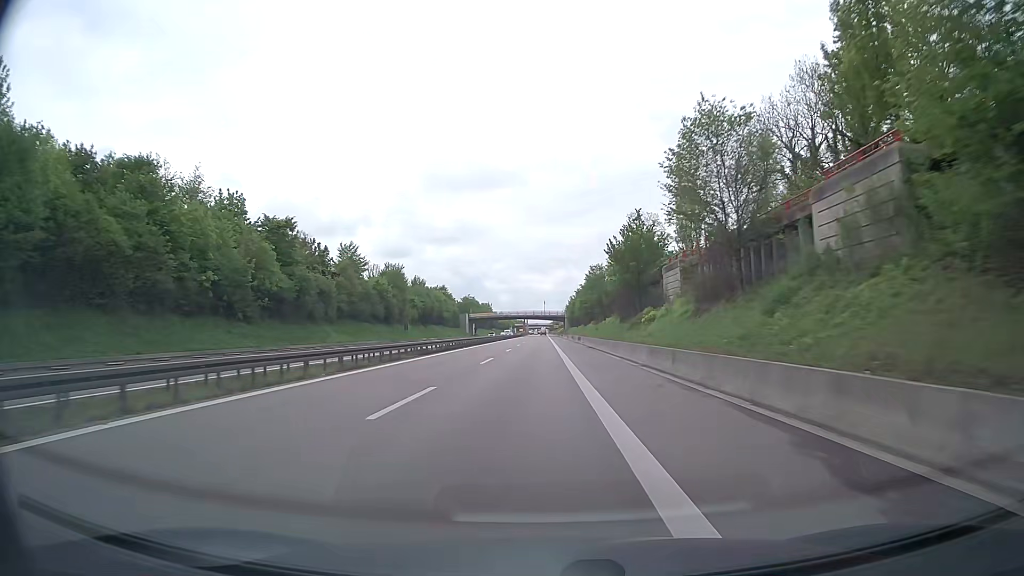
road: trunk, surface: asphalt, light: Day
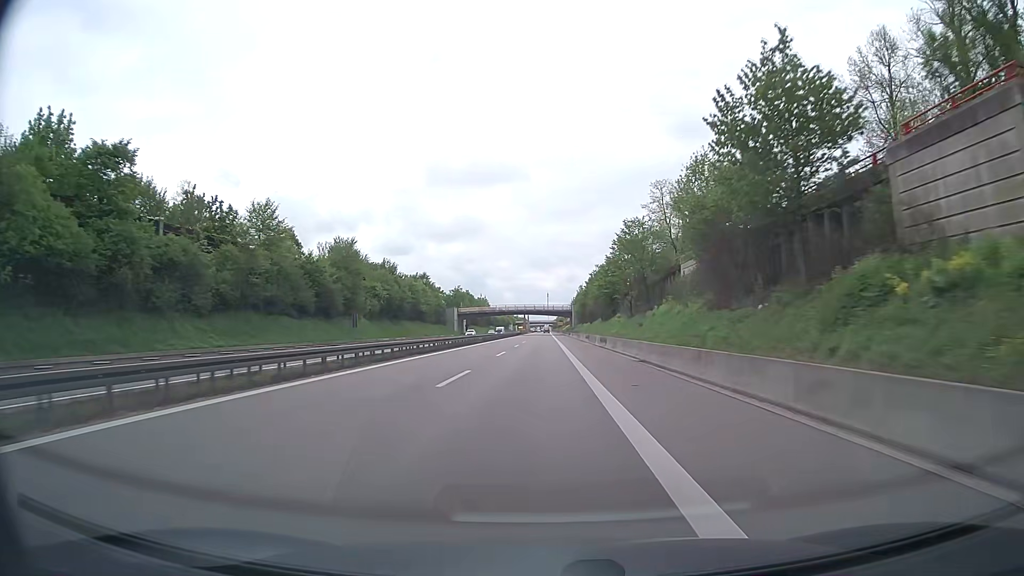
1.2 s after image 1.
(-0.1, +30.7) m; 0°
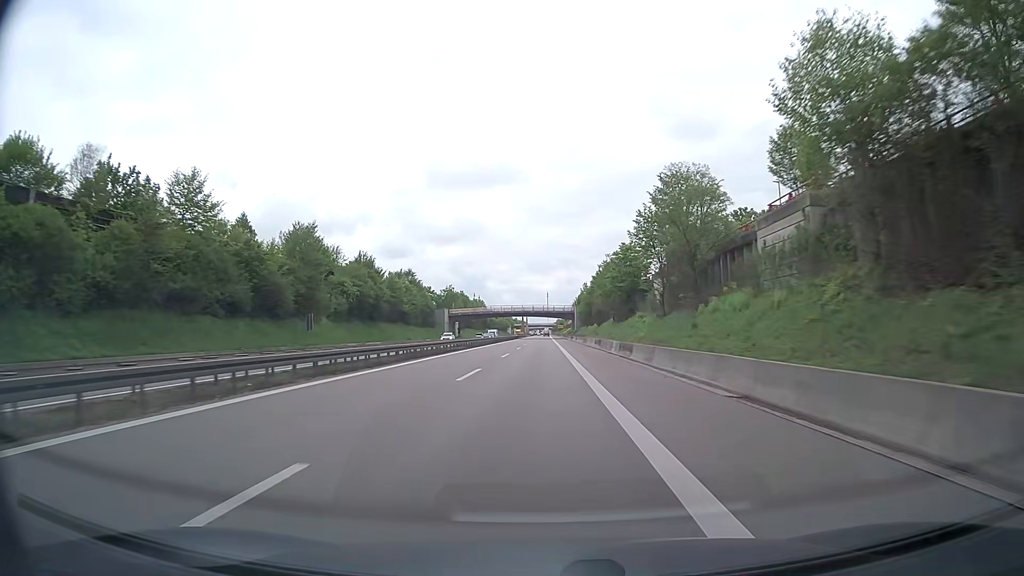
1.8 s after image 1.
(0.0, +15.1) m; 0°
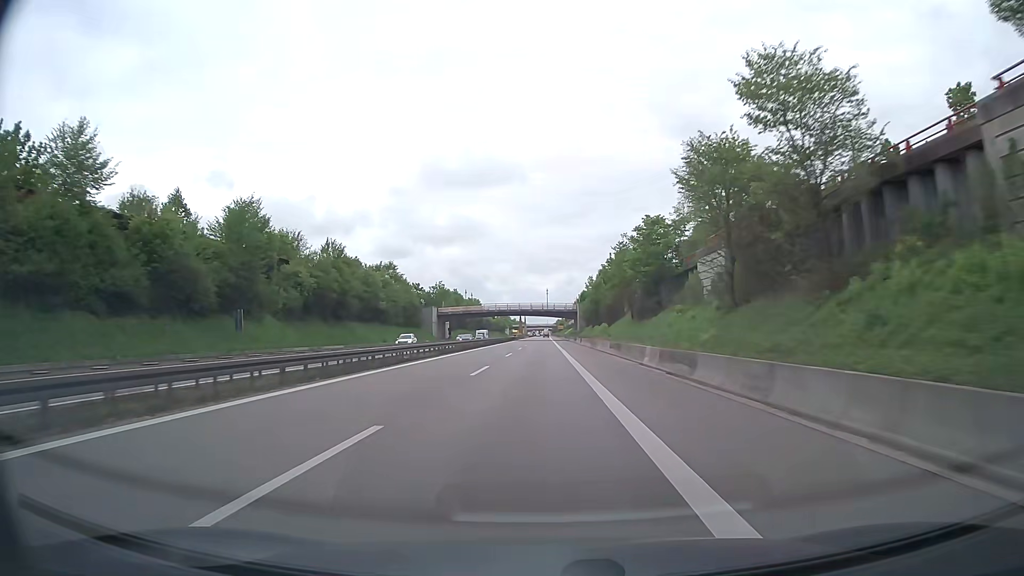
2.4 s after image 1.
(0.0, +15.2) m; 0°
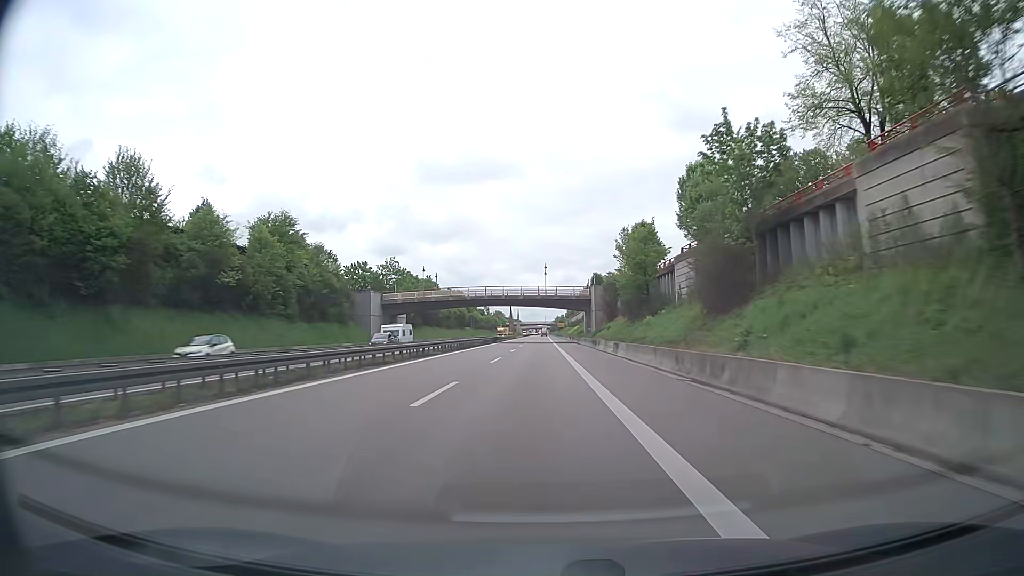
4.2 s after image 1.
(+0.3, +45.9) m; 0°
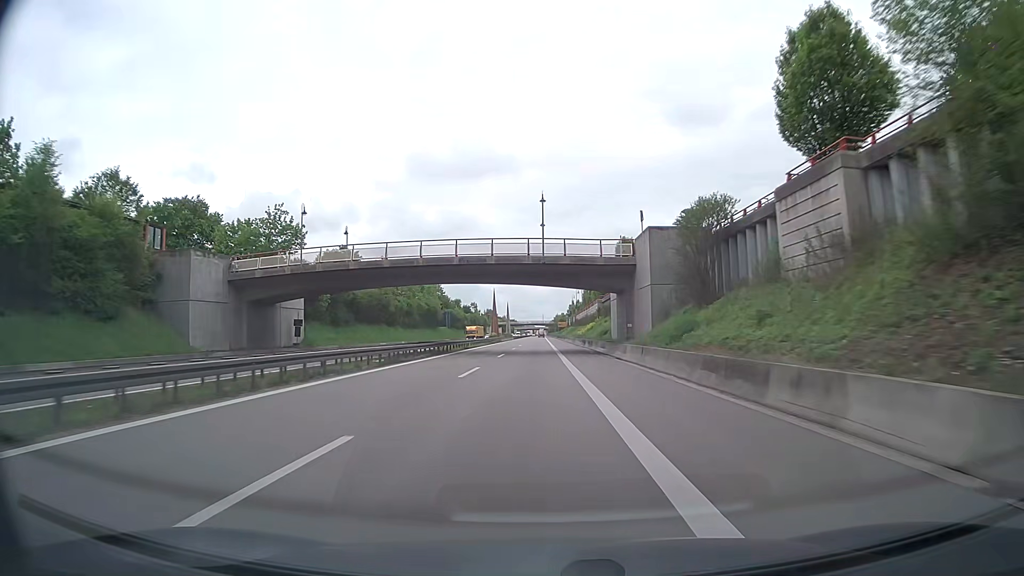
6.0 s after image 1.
(+0.2, +46.0) m; 0°
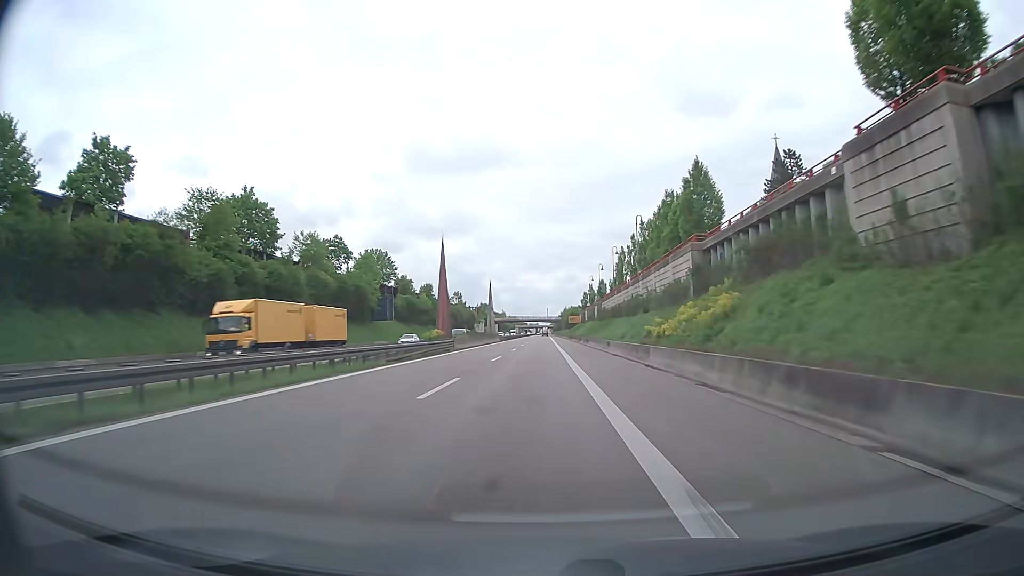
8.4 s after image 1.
(-0.2, +61.6) m; 0°
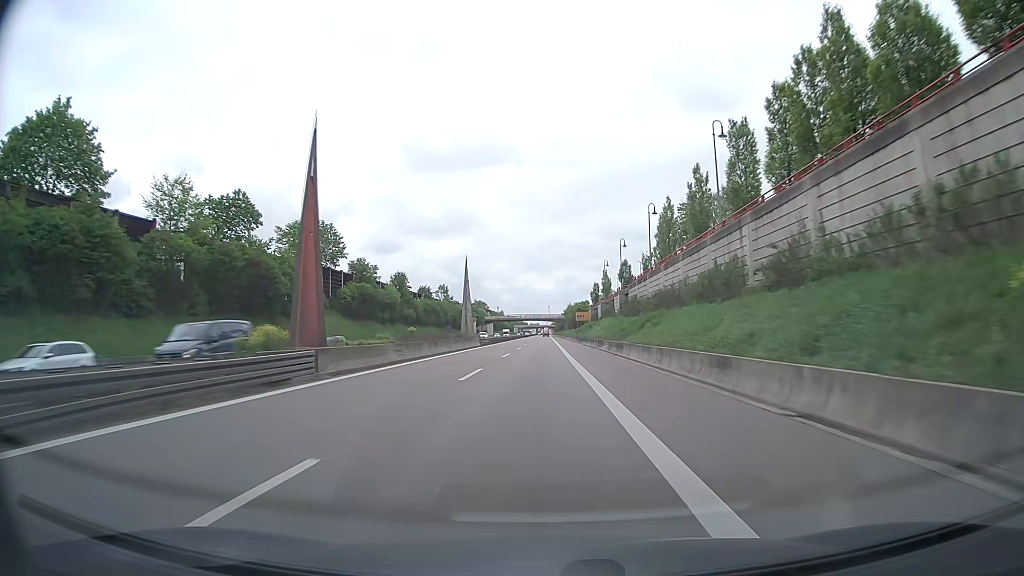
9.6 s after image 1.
(0.0, +30.9) m; 0°
(0, +10) (0, +20) (0, +30) (0, +40) (0, +50) (0, +60) (0, +70) (0, +80) (0, +90) (0, +100) m
